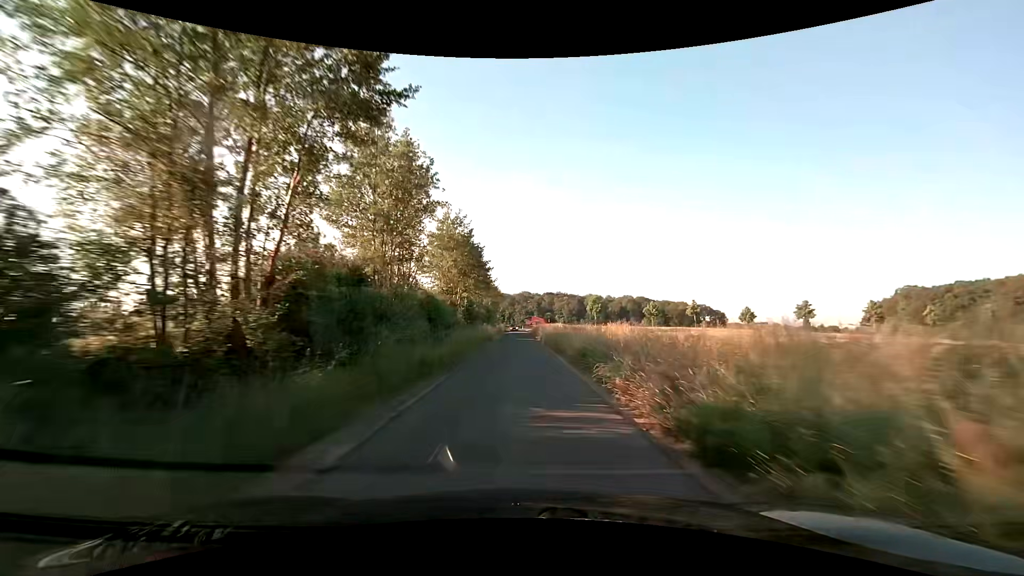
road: unclassified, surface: asphalt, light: Day
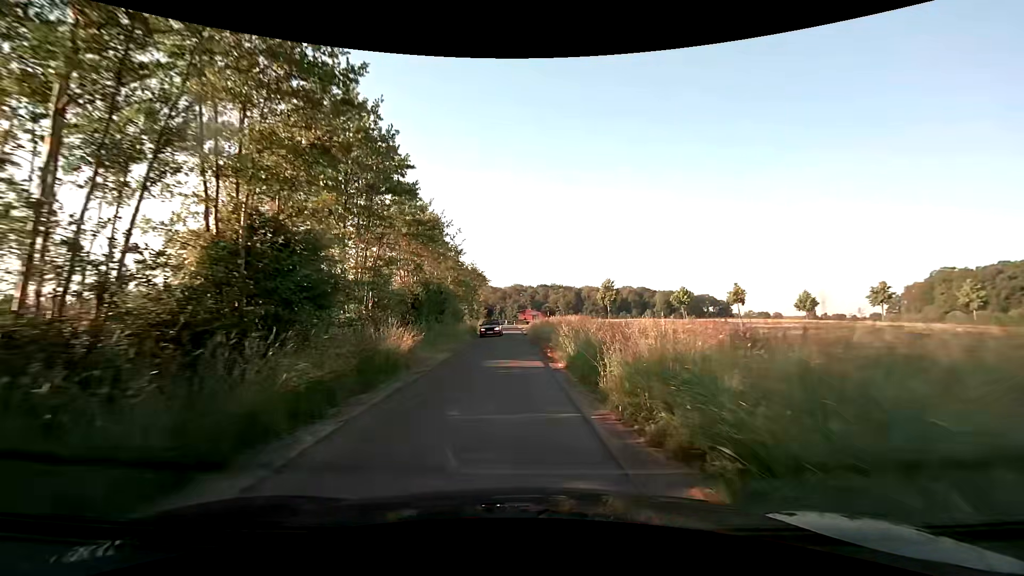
(+0.2, +33.7) m; +1°
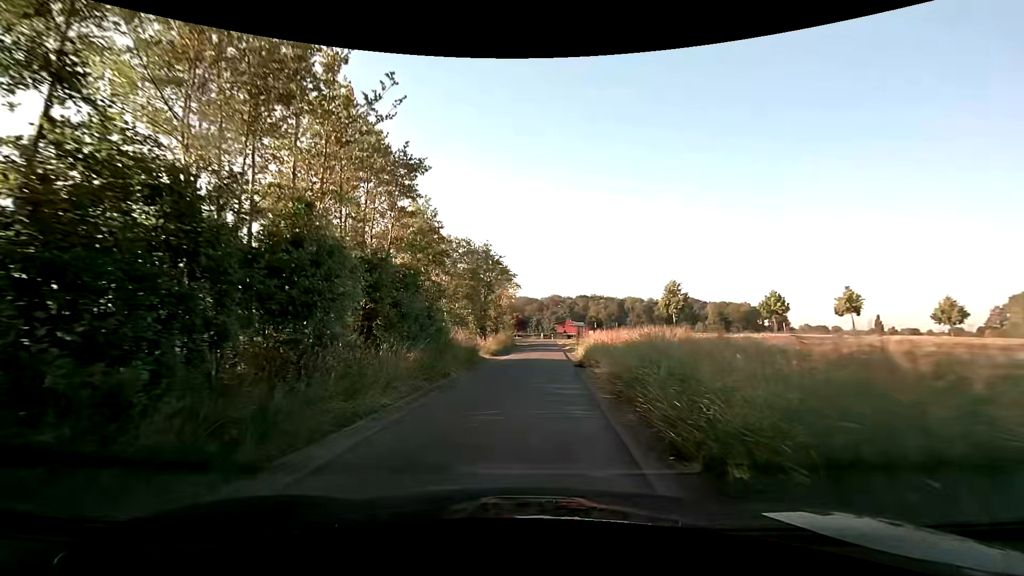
(-0.3, +23.7) m; -5°
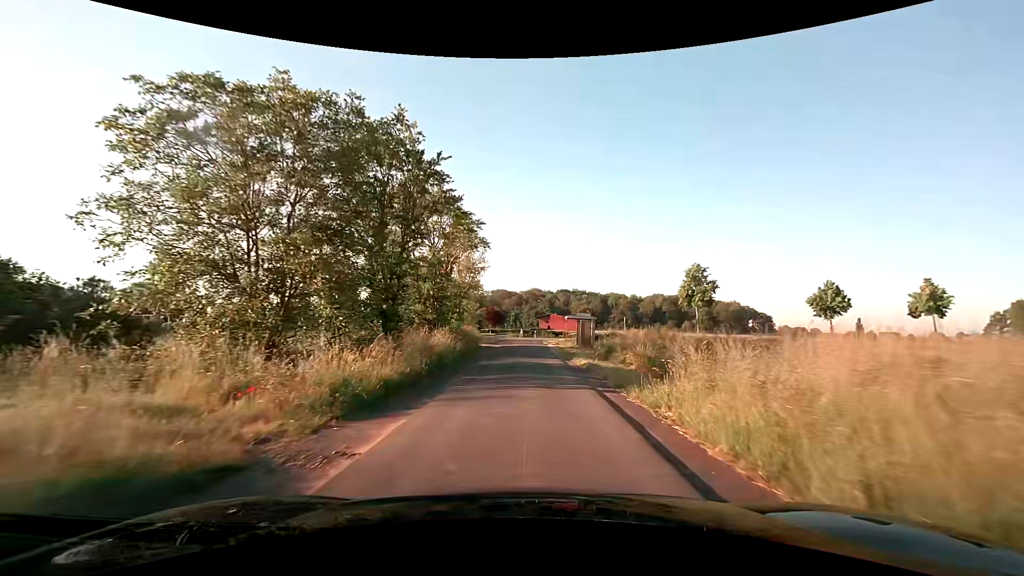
(+0.7, +23.3) m; +3°
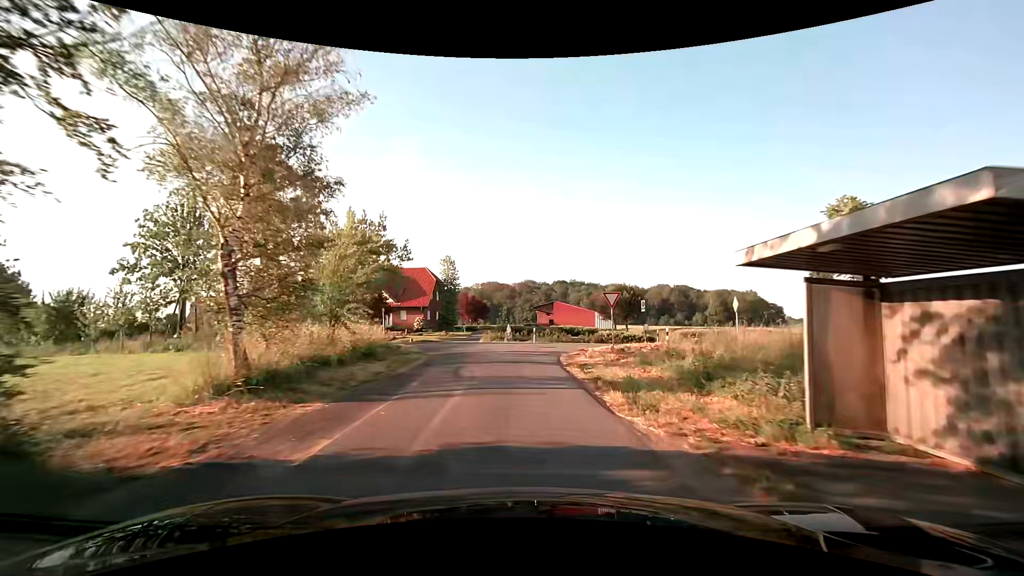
(+0.5, +33.0) m; +1°
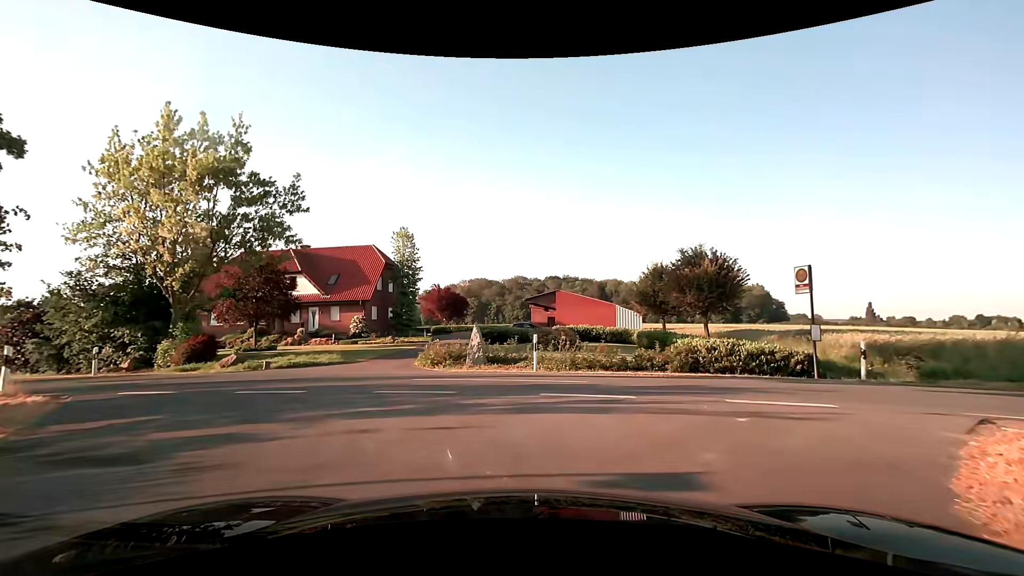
(0.0, +20.9) m; +2°
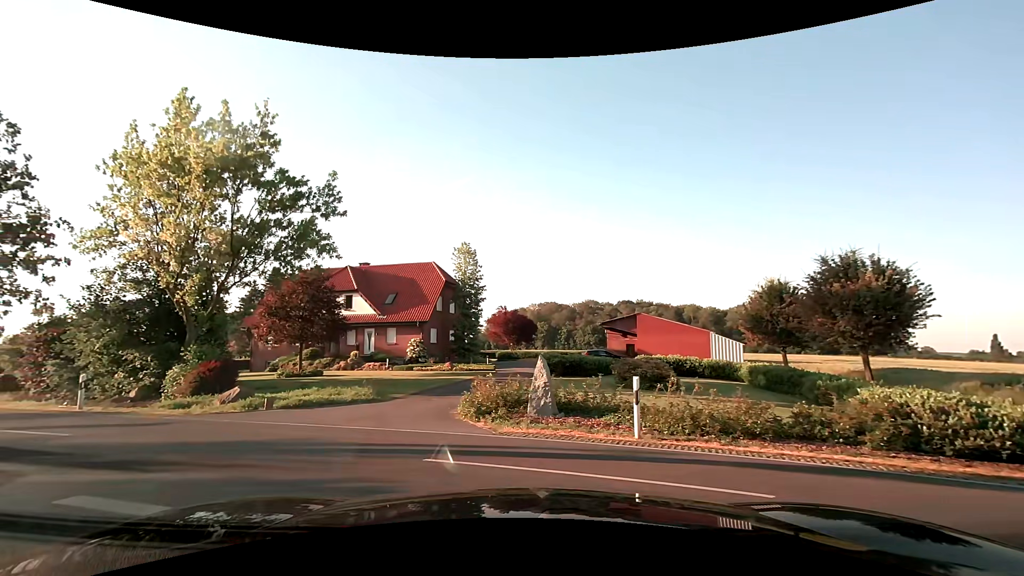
(-0.1, +5.1) m; -8°
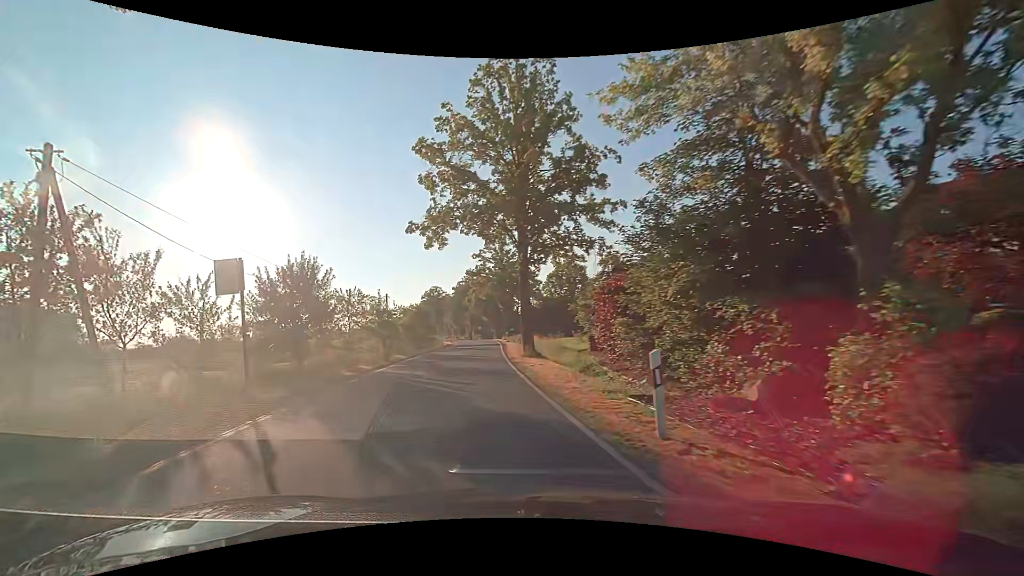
(-8.4, +12.7) m; -56°
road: tertiary
(-1, +10) (-2, +20) (-3, +30) (-4, +40) (-5, +50) (-6, +60) (-8, +70) (-9, +79) (-11, +89) (-13, +99) m
